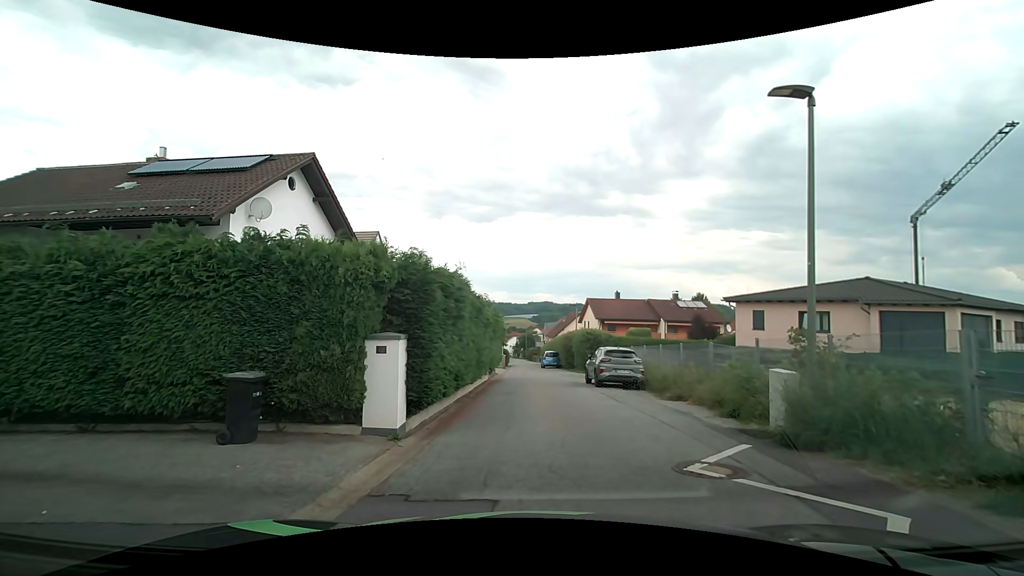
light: Day
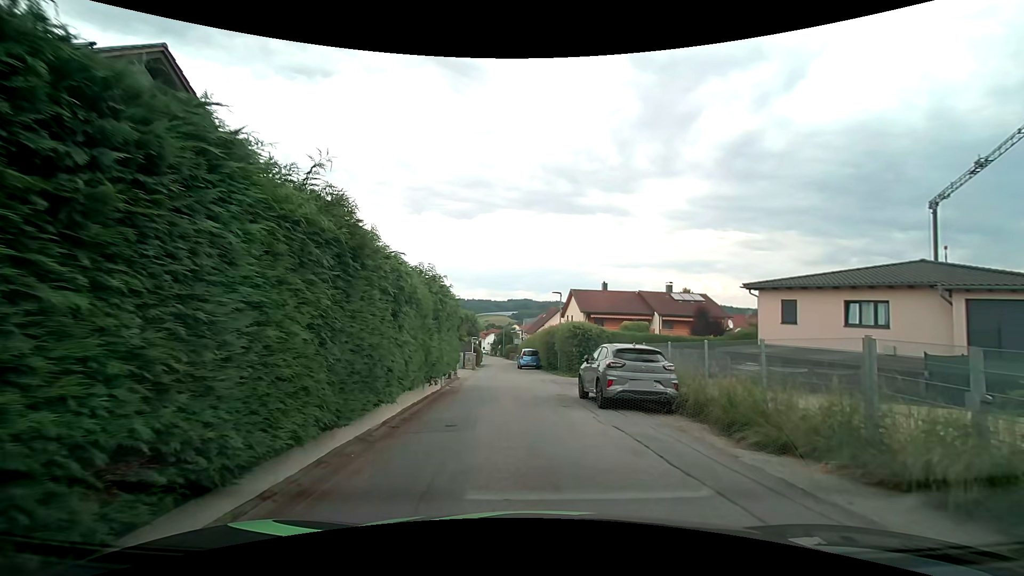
(+0.4, +7.3) m; +2°
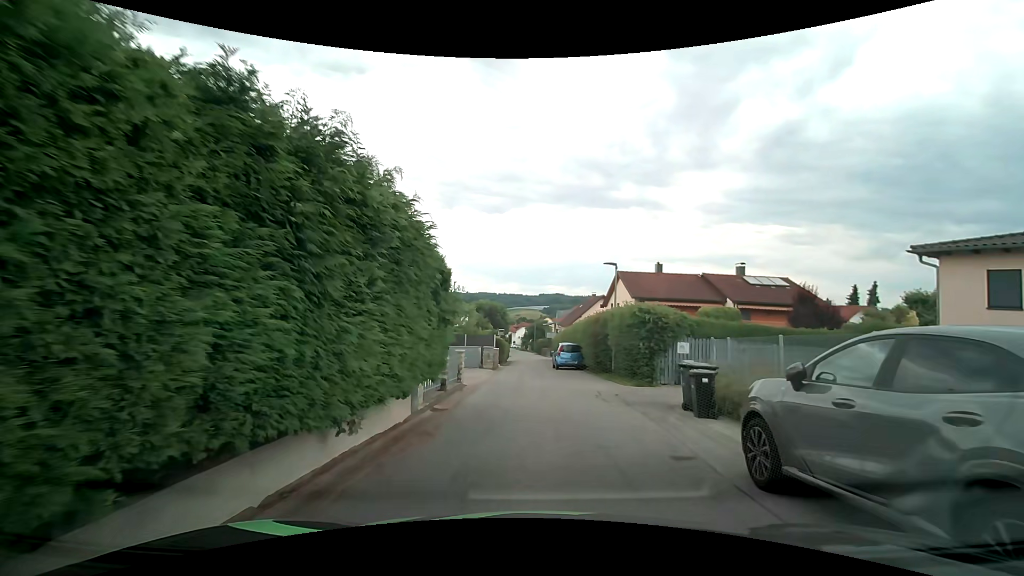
(-0.1, +9.3) m; -2°
(0, +10) (0, +20) (0, +30) (0, +40) (0, +50) (0, +60) (0, +70) (-1, +80) (-1, +90) (-2, +100) m
